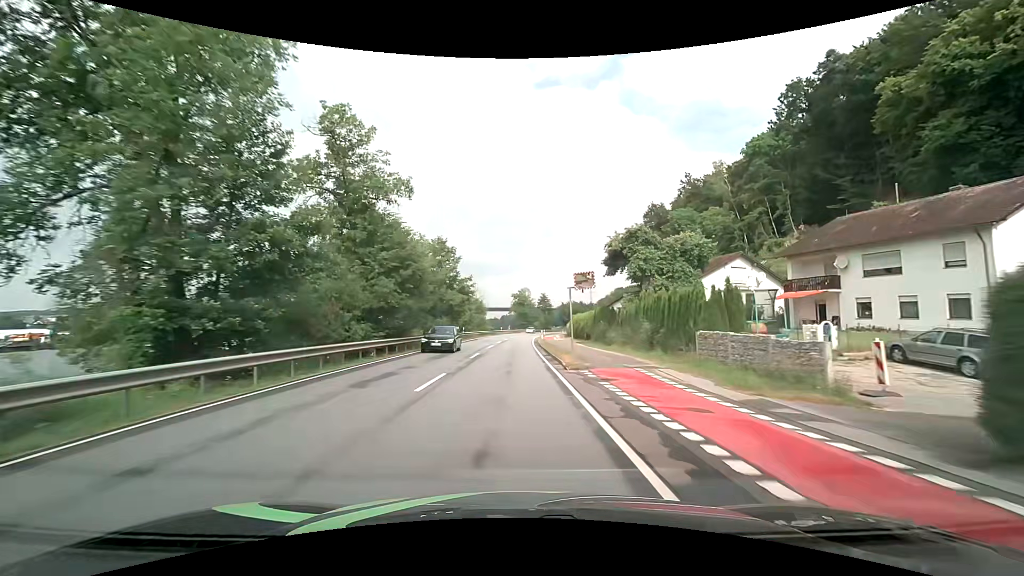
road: primary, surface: asphalt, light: Day
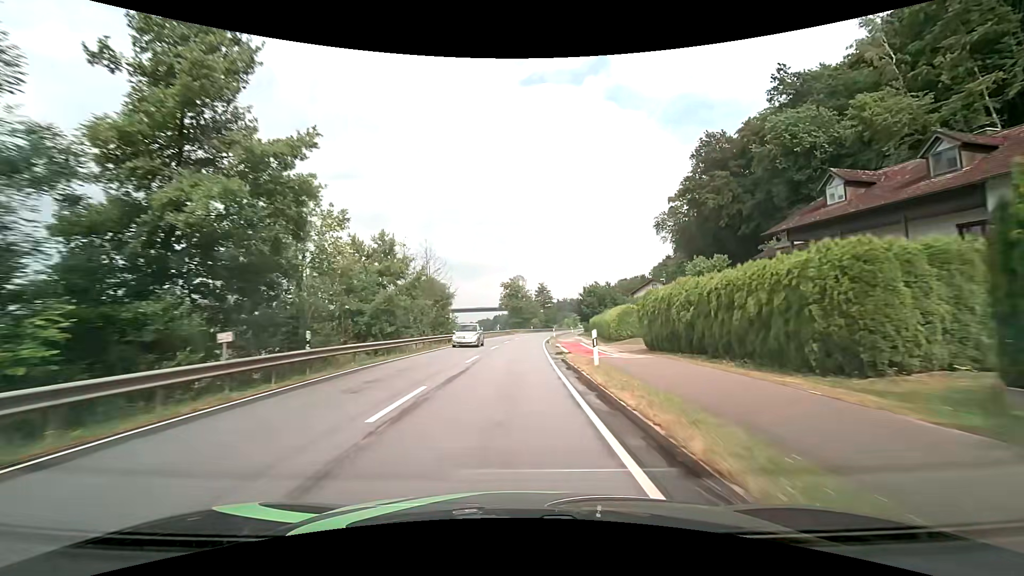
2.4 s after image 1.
(+0.2, +39.2) m; 0°
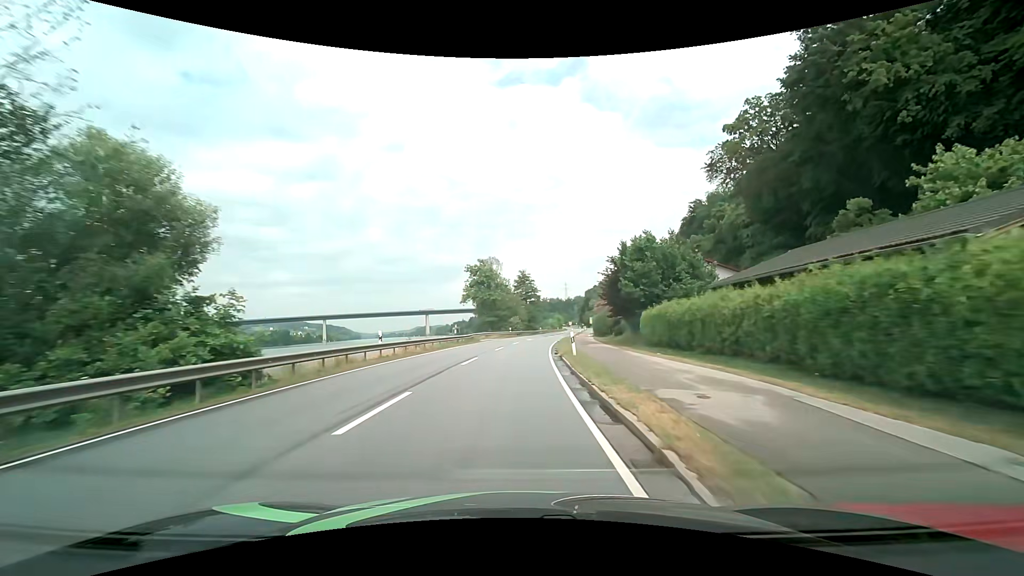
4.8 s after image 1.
(+1.0, +36.7) m; +3°
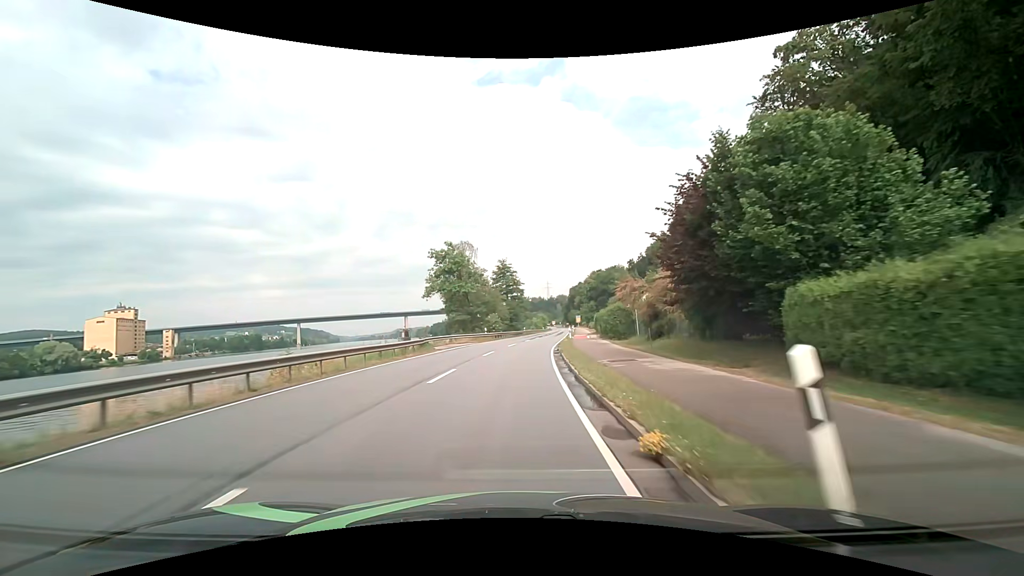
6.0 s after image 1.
(+0.3, +18.0) m; +2°
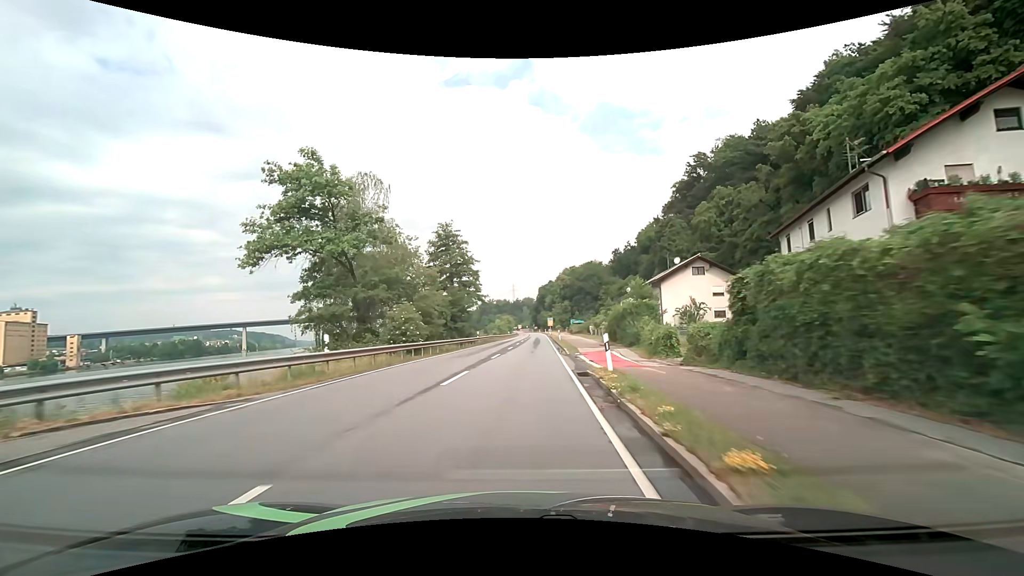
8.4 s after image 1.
(+1.6, +35.9) m; +4°
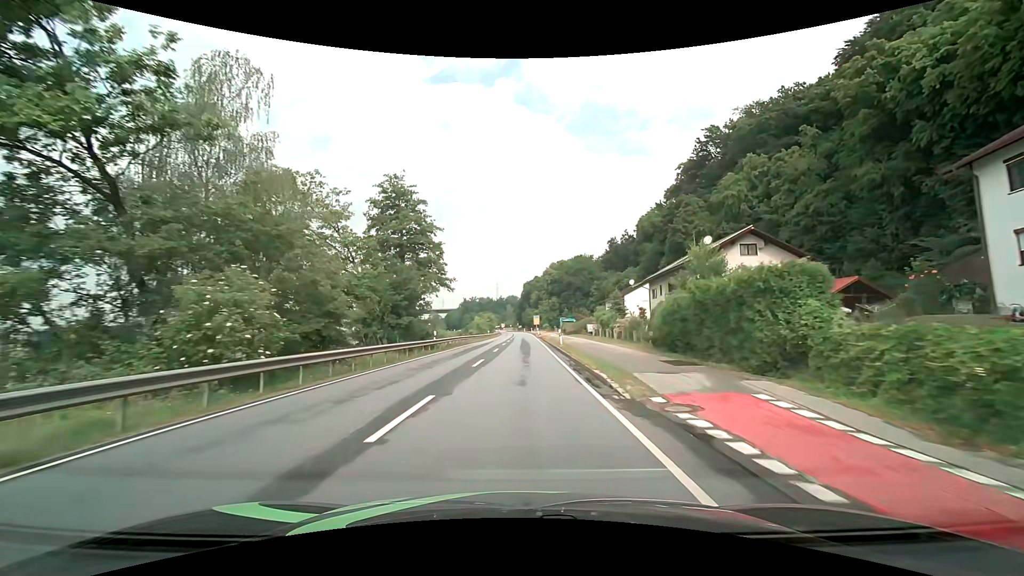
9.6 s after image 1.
(+0.3, +18.2) m; +2°
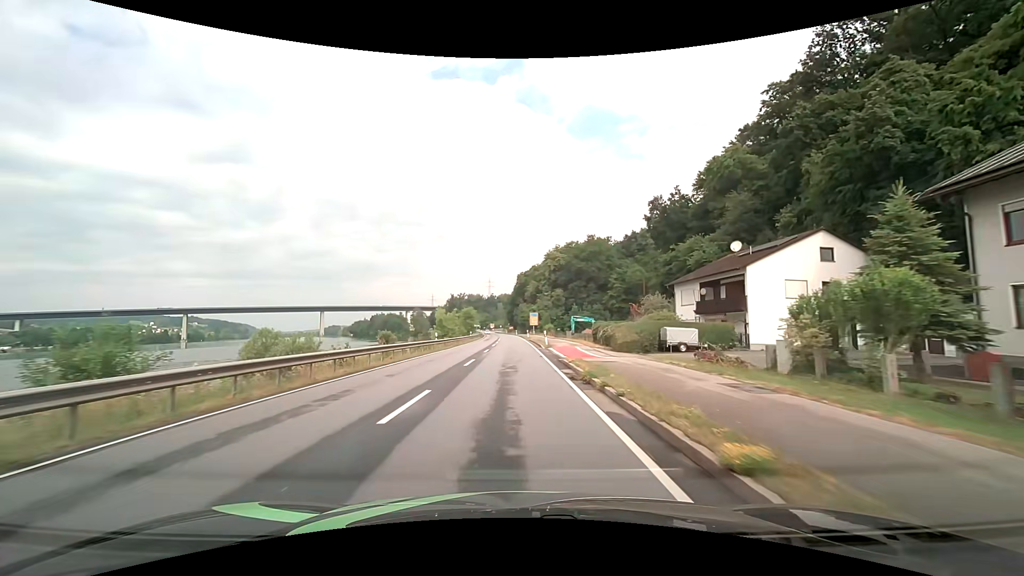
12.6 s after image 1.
(+0.8, +46.9) m; +1°
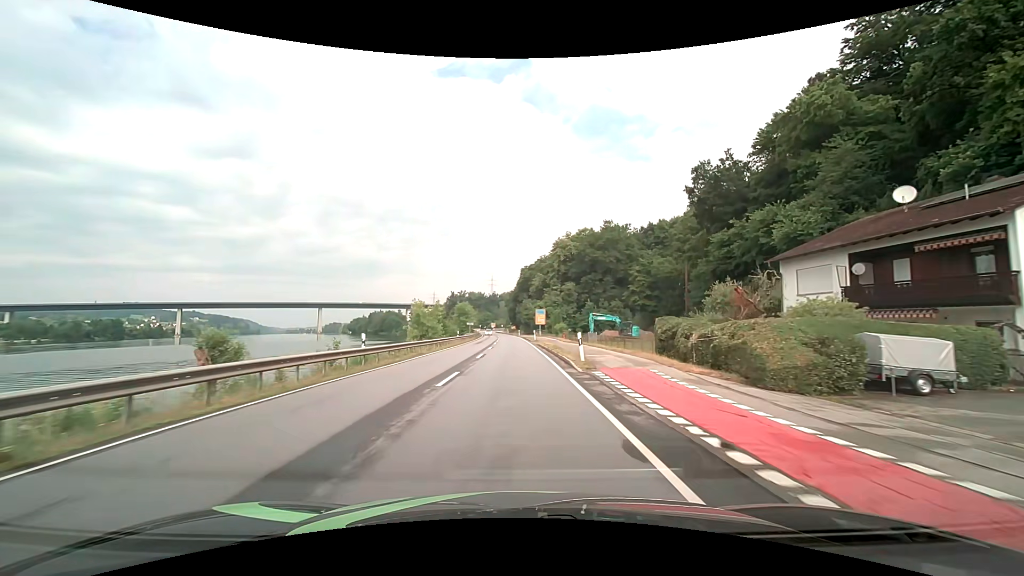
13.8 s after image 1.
(-0.2, +19.3) m; -1°
(0, +10) (0, +20) (0, +30) (0, +40) (0, +50) (-1, +60) (-1, +70) (-1, +80) (-2, +90) (-2, +100) m
